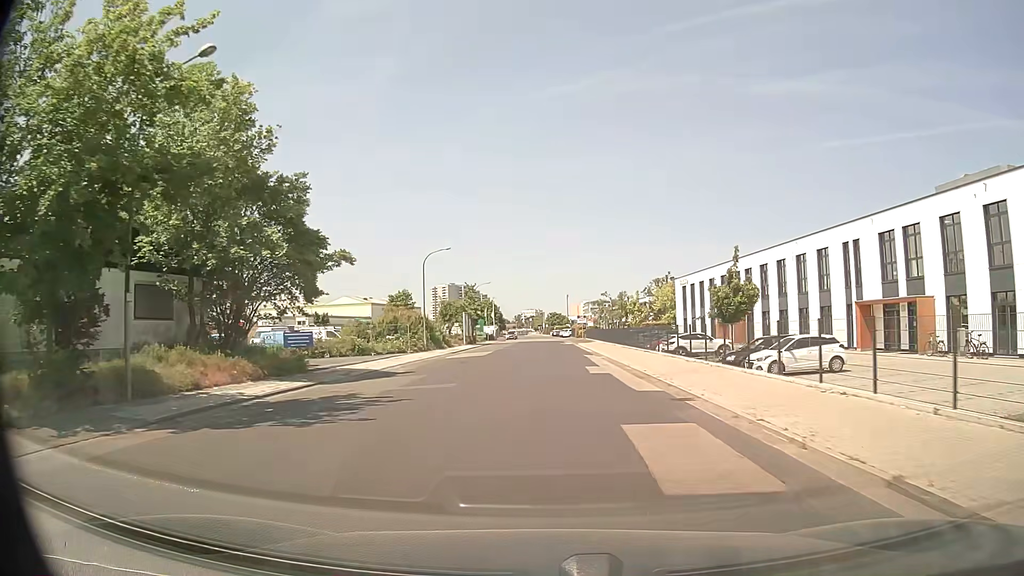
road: unclassified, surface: asphalt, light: Day
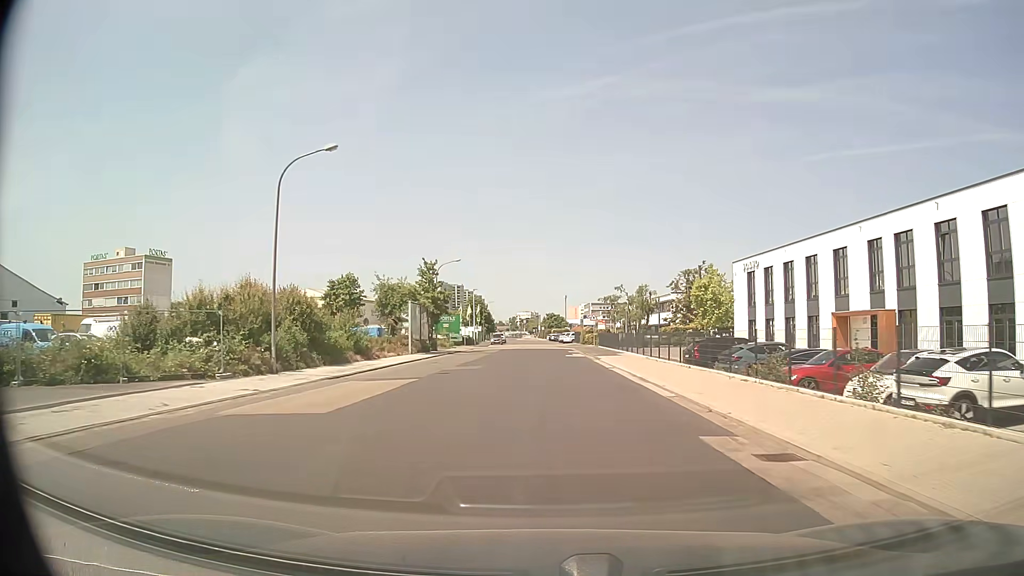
(0.0, +28.5) m; 0°
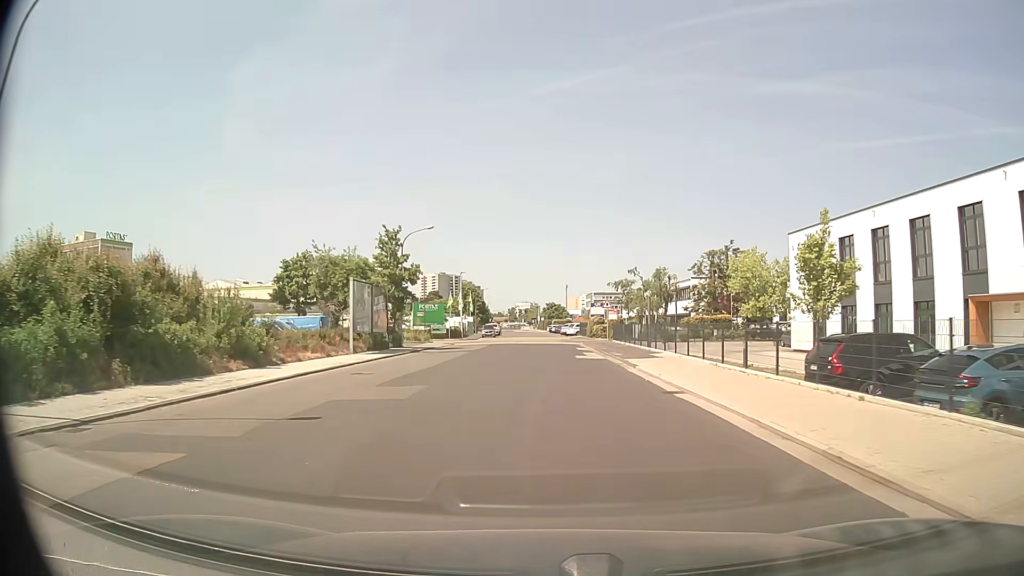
(+0.1, +14.2) m; 0°
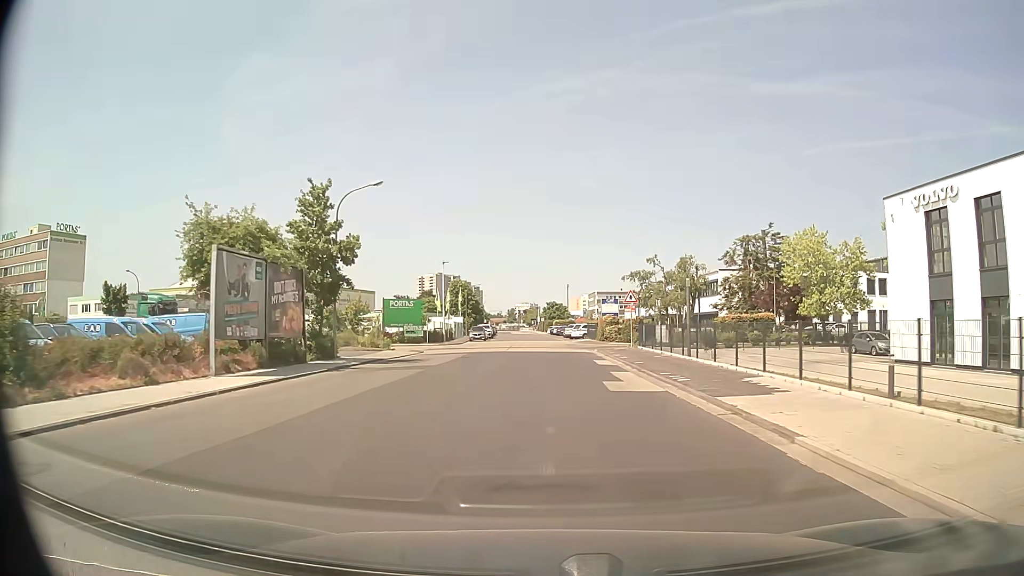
(0.0, +14.2) m; 0°
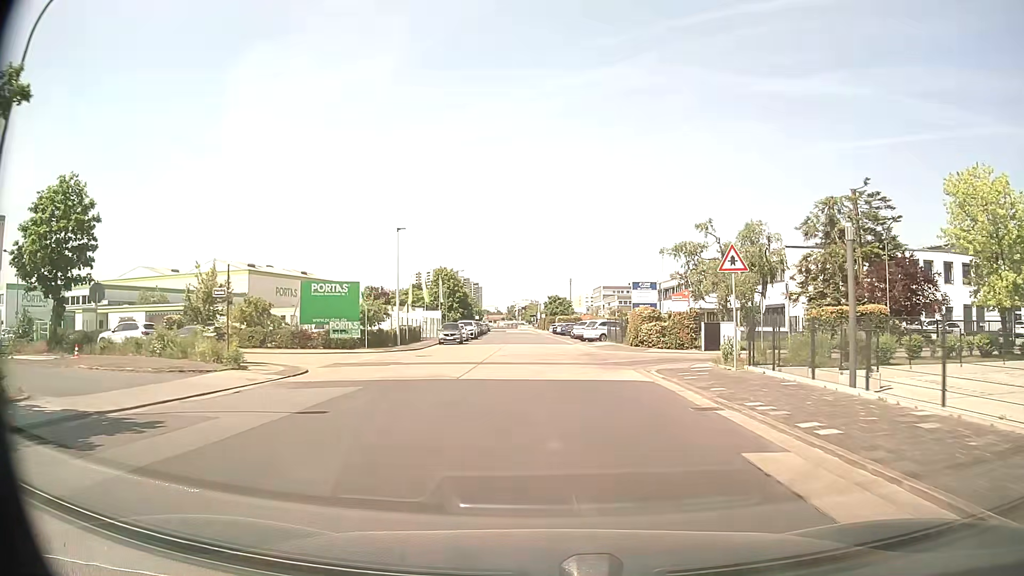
(0.0, +20.9) m; 0°
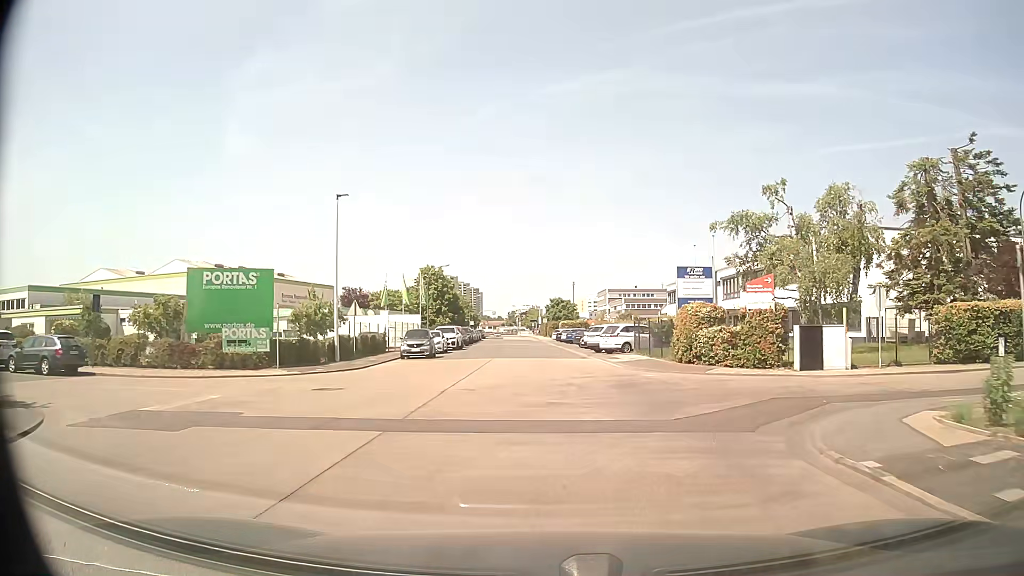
(+0.1, +13.6) m; 0°
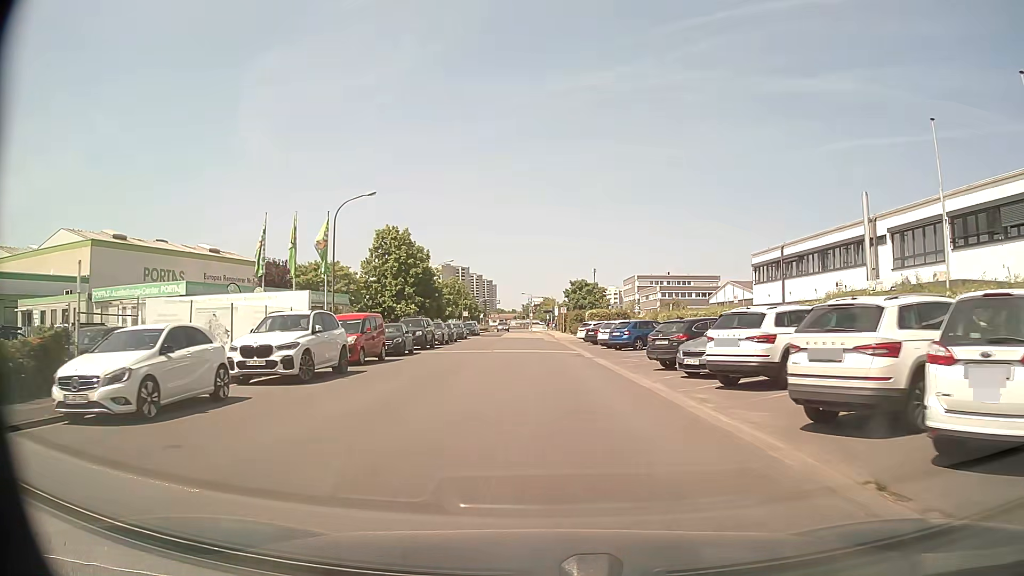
(0.0, +32.8) m; -1°
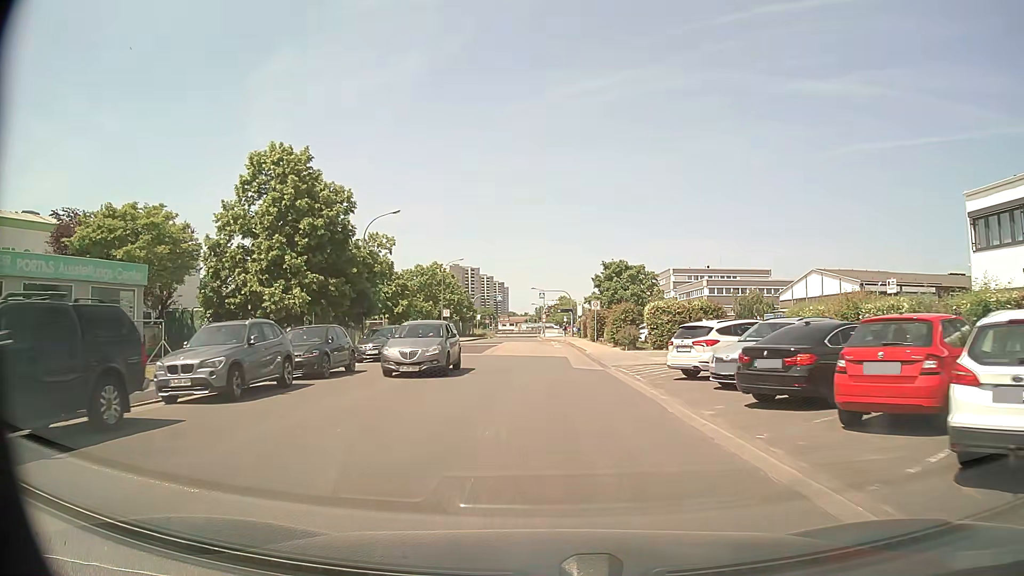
(-0.4, +31.3) m; -1°
(0, +10) (0, +20) (-1, +30) (-1, +40) (-1, +50) (-2, +60) (-2, +70) (-2, +80) (-2, +90) (-3, +100) m
